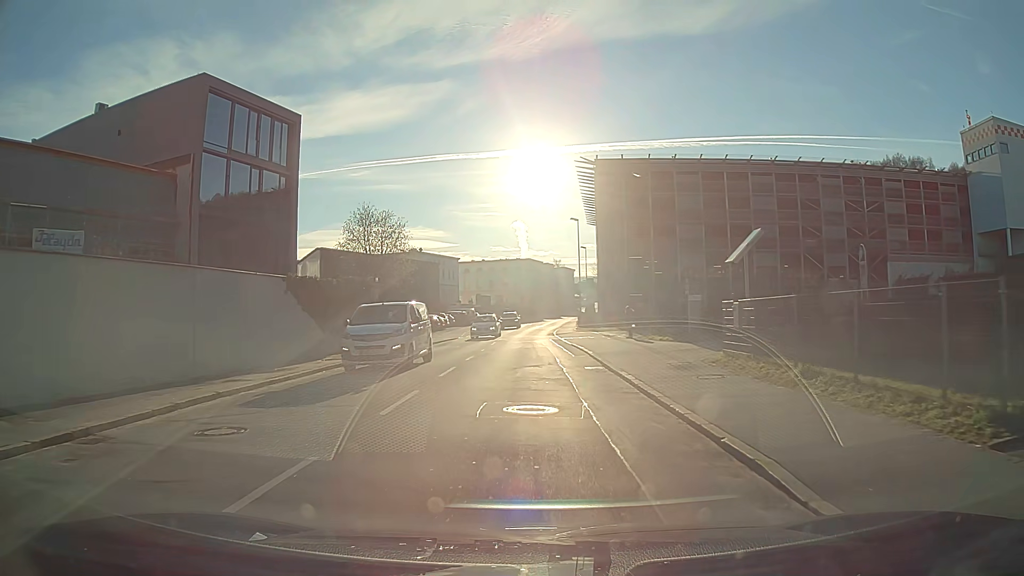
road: tertiary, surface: asphalt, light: Day
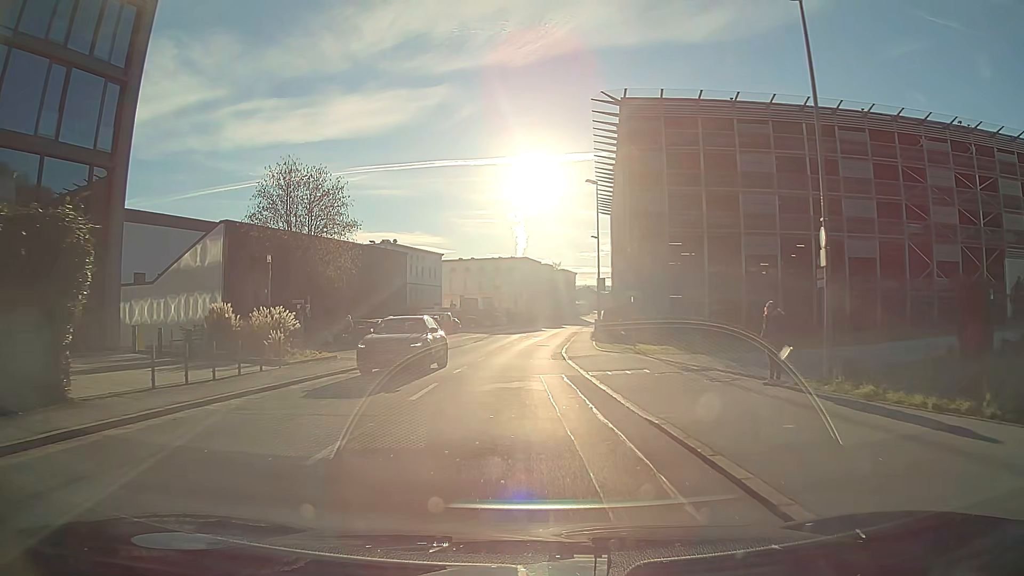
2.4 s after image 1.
(0.0, +21.1) m; 0°
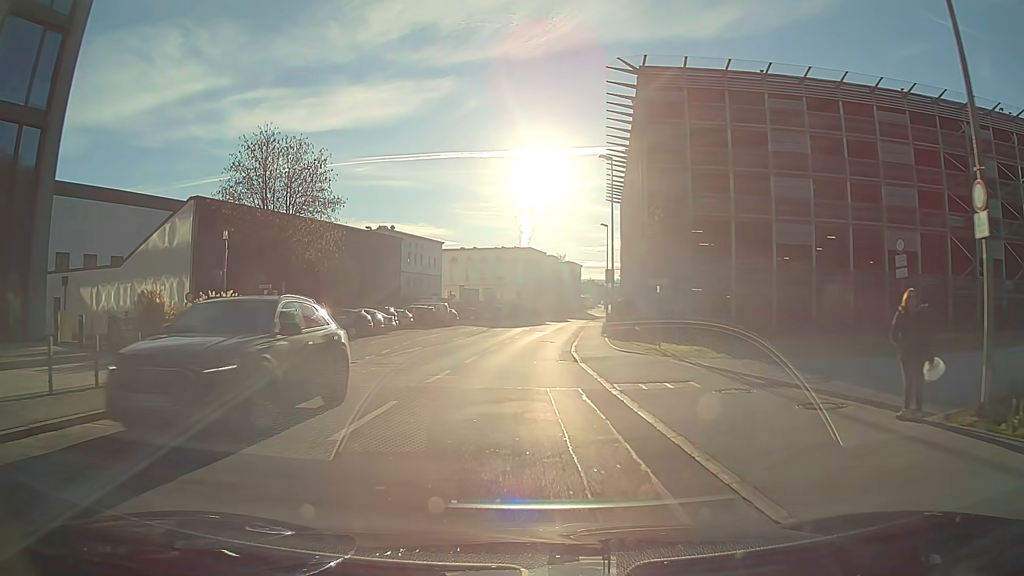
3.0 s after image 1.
(0.0, +5.1) m; 0°
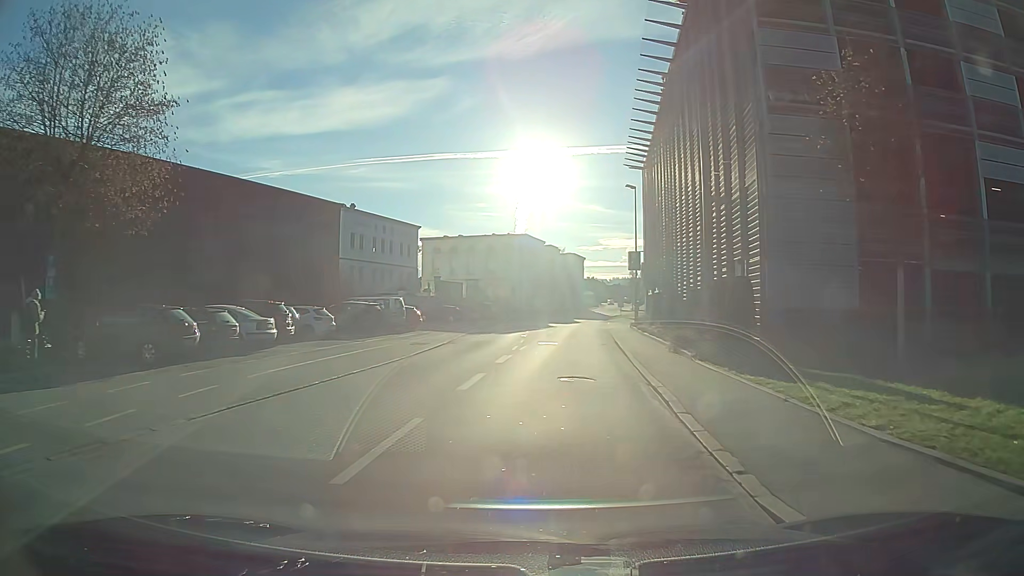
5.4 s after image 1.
(-0.1, +20.5) m; +1°
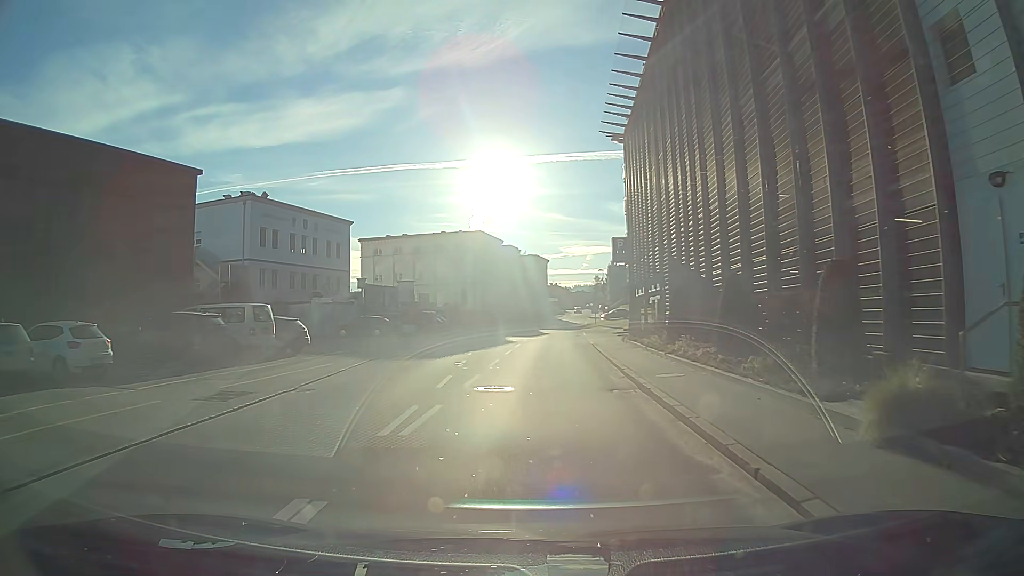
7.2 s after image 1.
(+0.4, +15.2) m; +3°
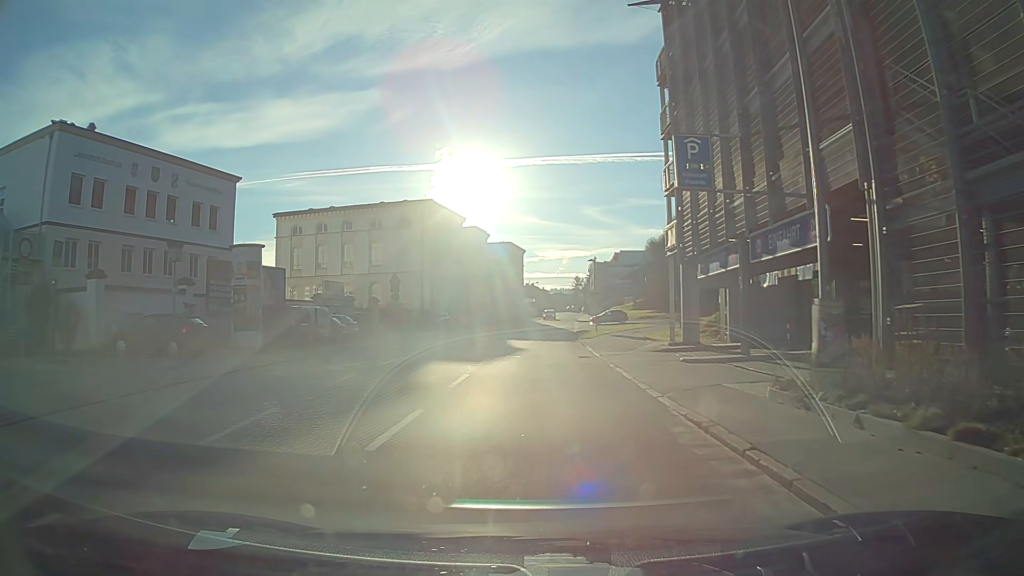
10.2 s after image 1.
(+0.3, +25.1) m; +2°
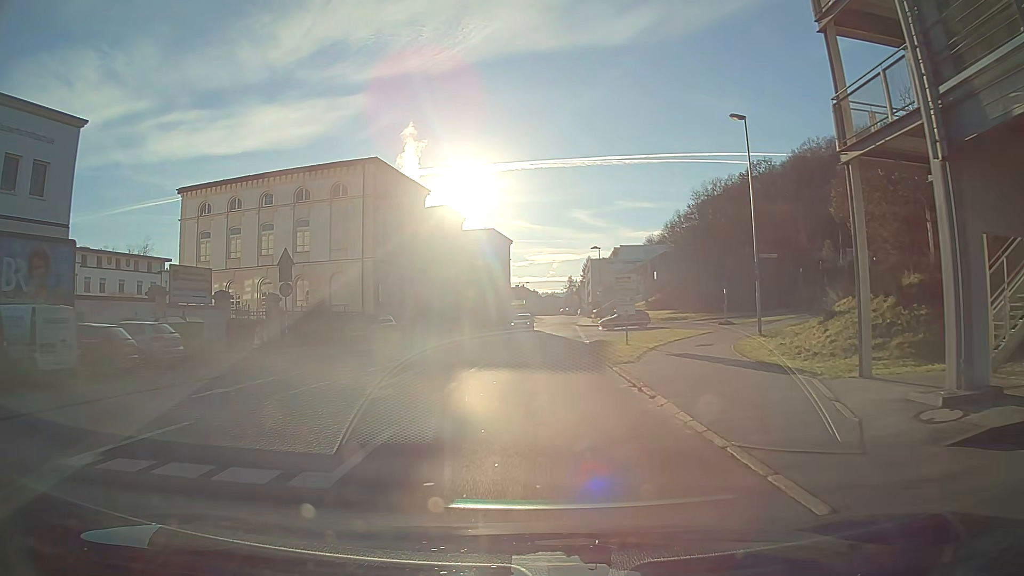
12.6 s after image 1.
(+0.1, +19.4) m; 0°
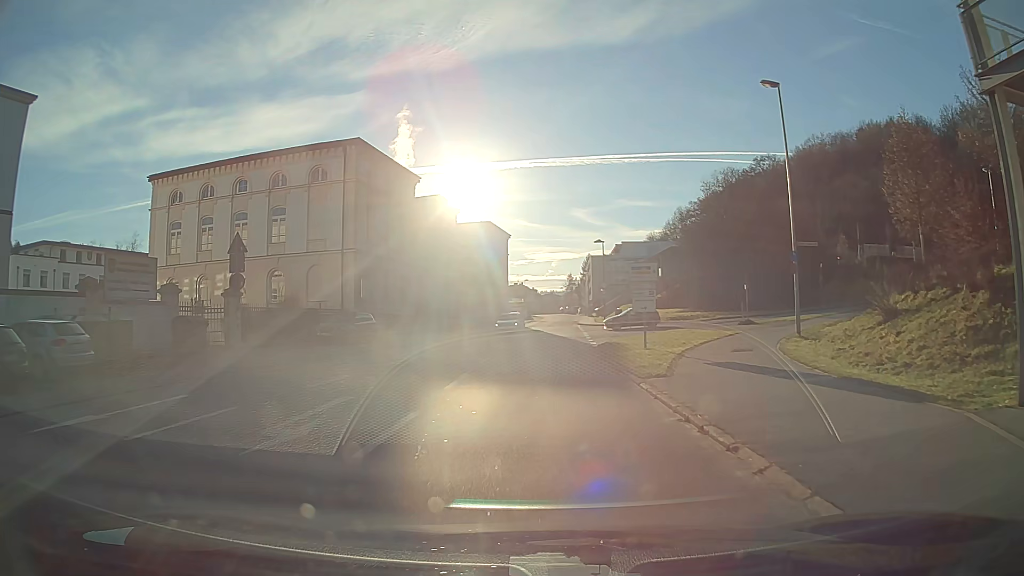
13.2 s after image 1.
(0.0, +4.8) m; 0°
(0, +10) (0, +20) (+1, +30) (+7, +38) (+16, +43) (+25, +45) (+35, +48) (+44, +51) (+54, +53) (+64, +56) m
